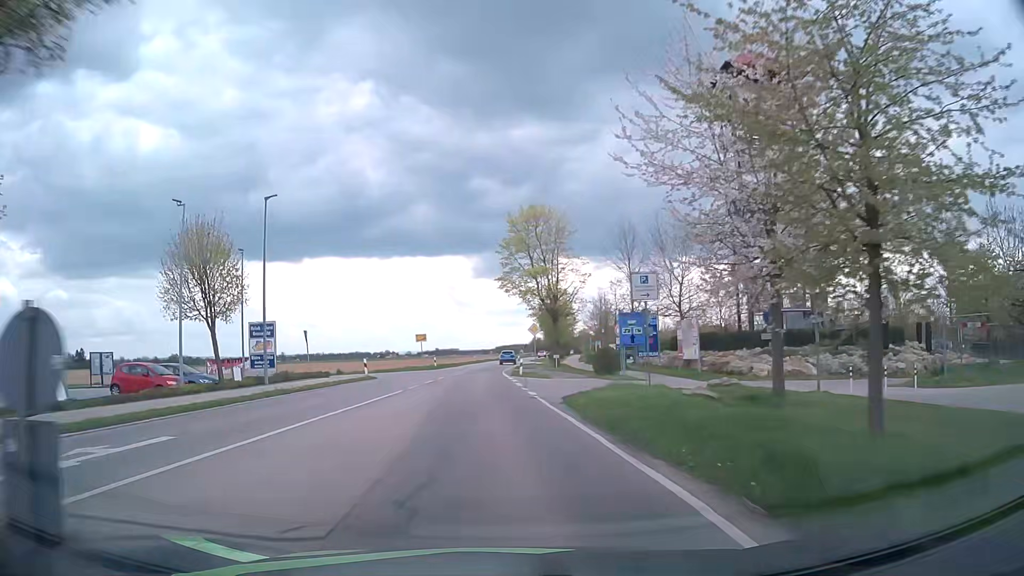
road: tertiary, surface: asphalt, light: Day
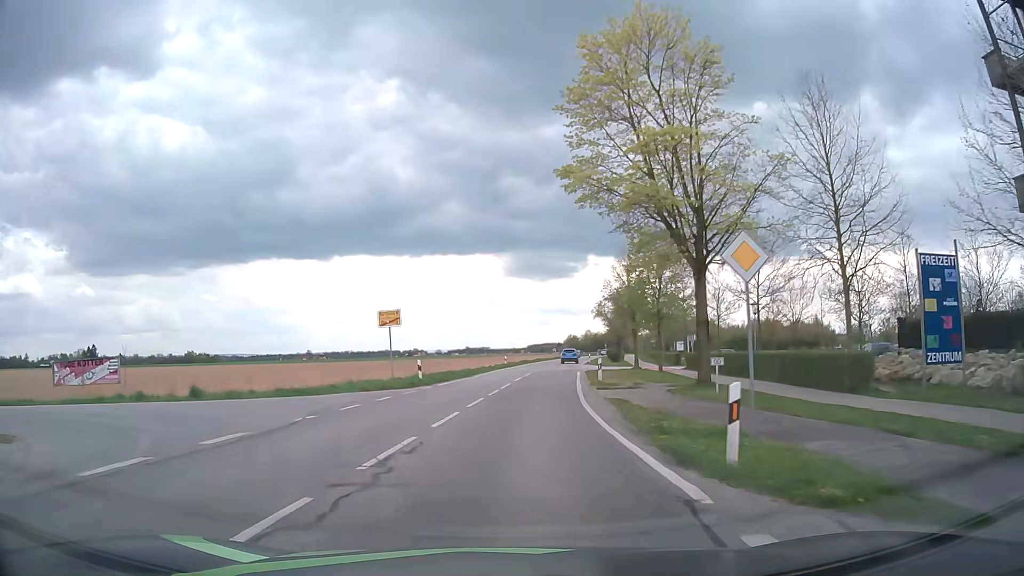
(-1.8, +31.6) m; -4°
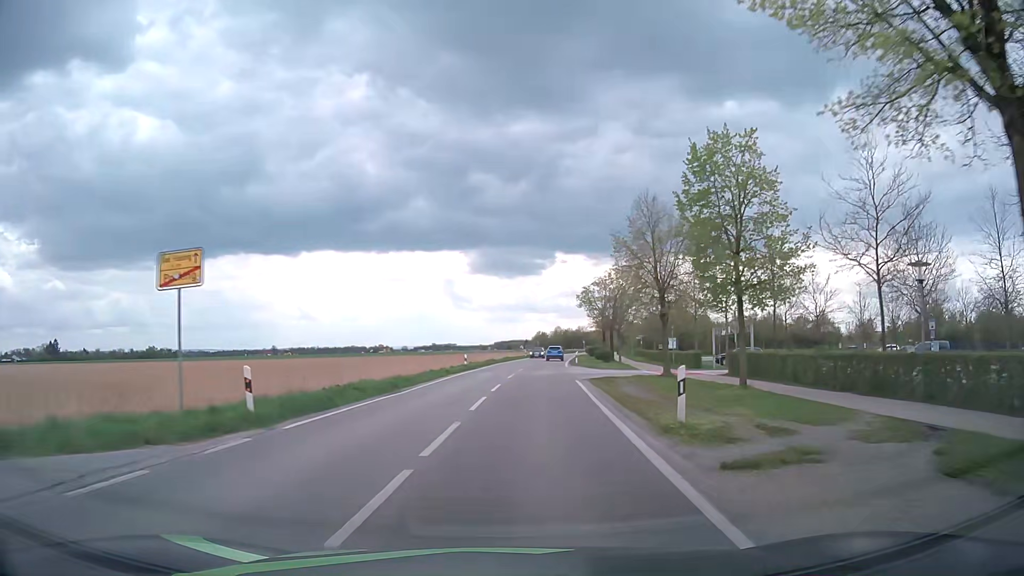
(+0.4, +16.4) m; +3°
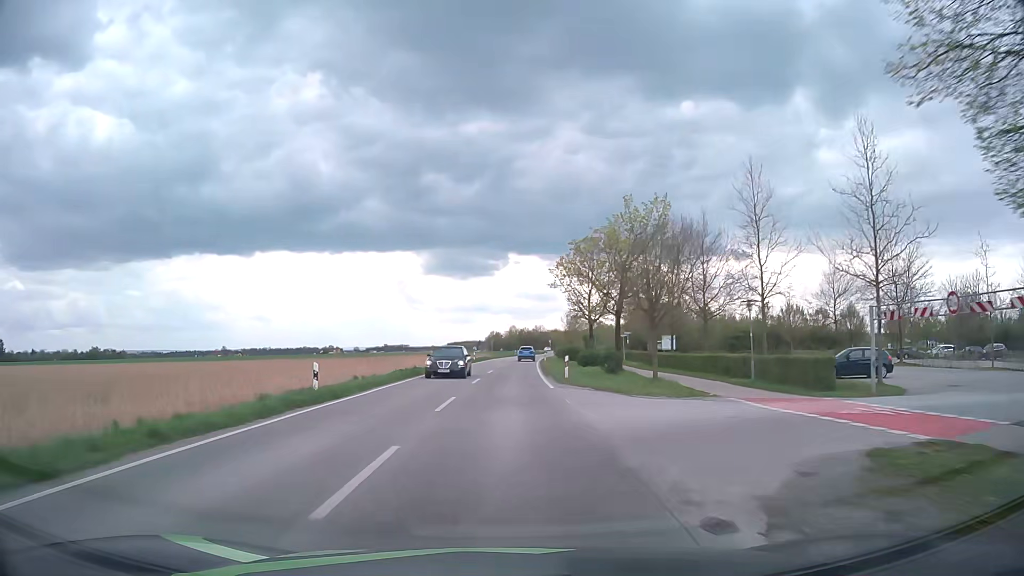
(+1.1, +26.0) m; +4°
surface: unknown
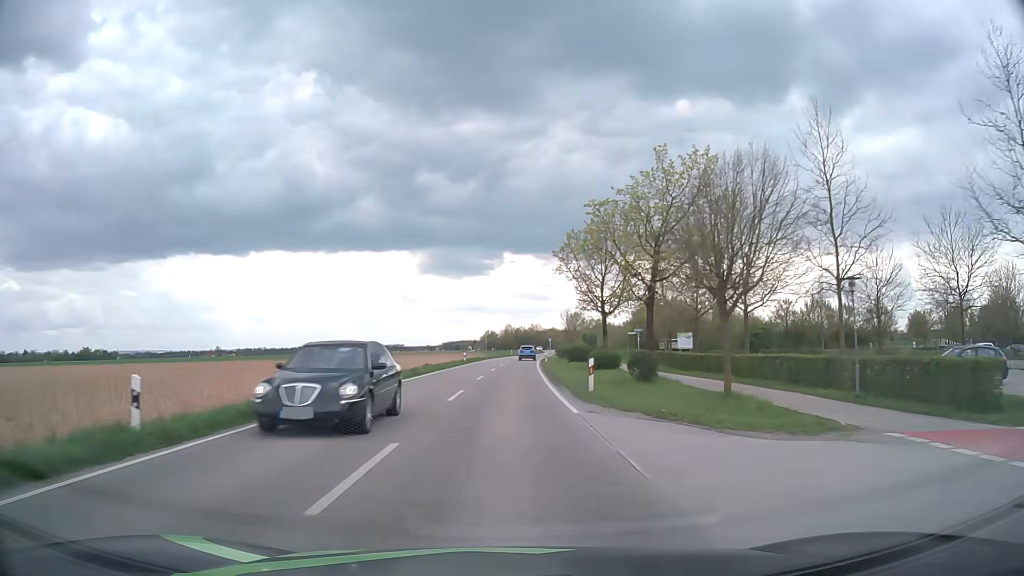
(0.0, +9.2) m; +1°
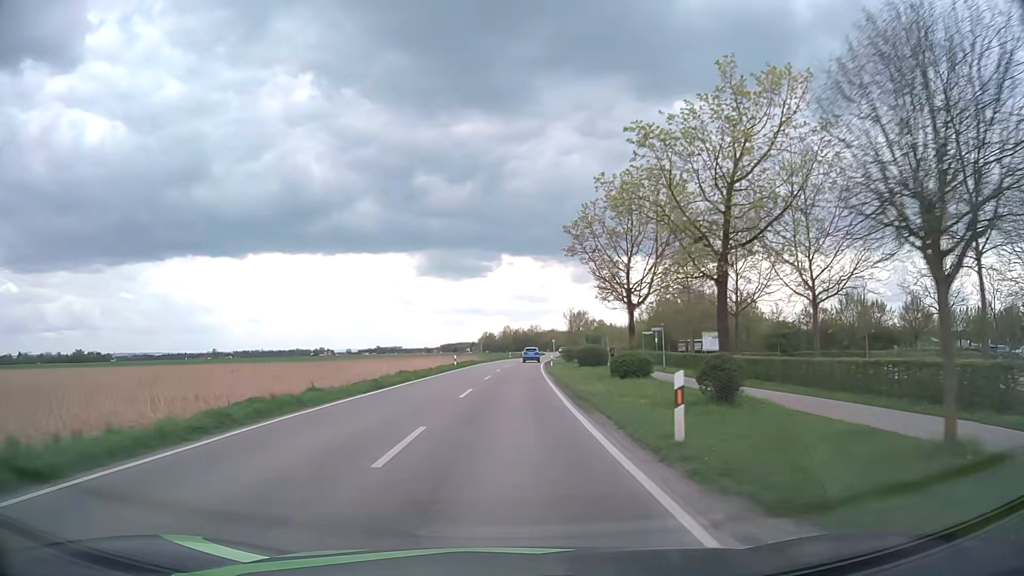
(0.0, +9.5) m; 0°
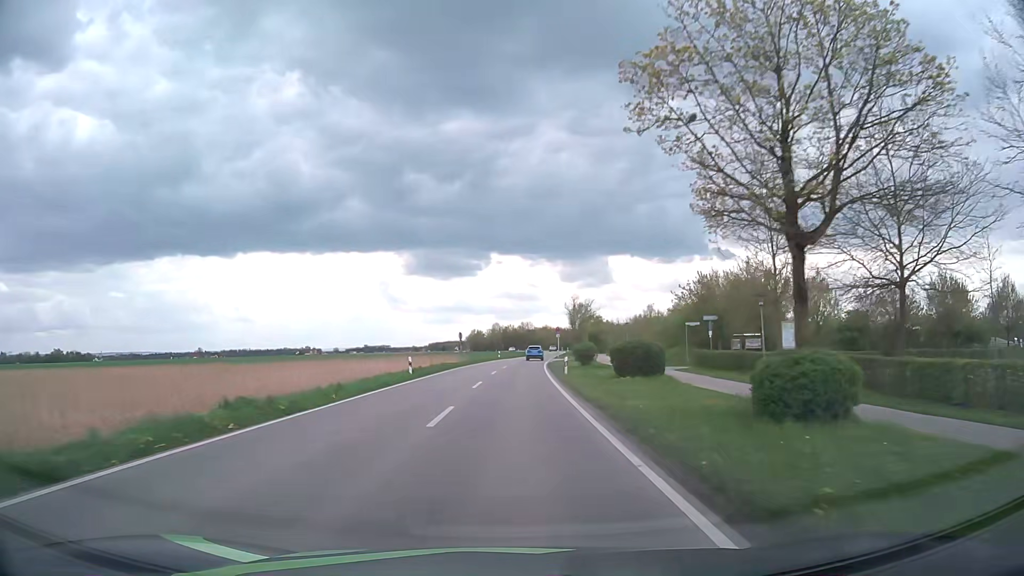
(+0.1, +19.9) m; +1°
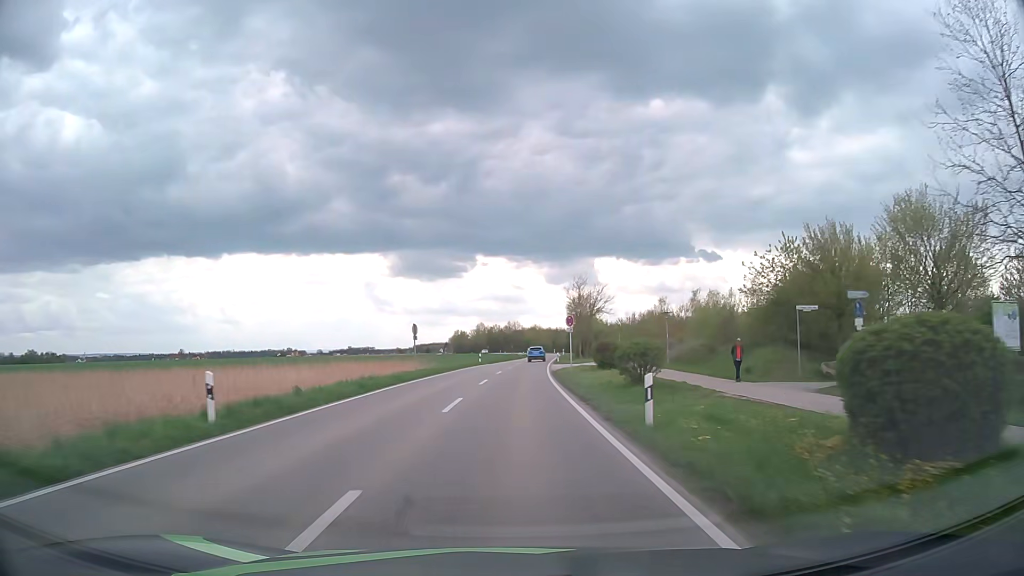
(+0.2, +21.1) m; +1°
(0, +10) (0, +20) (+1, +30) (+1, +40) (+2, +50) (+2, +60) (+3, +70) (+4, +80) (+5, +90) (+6, +100) m
